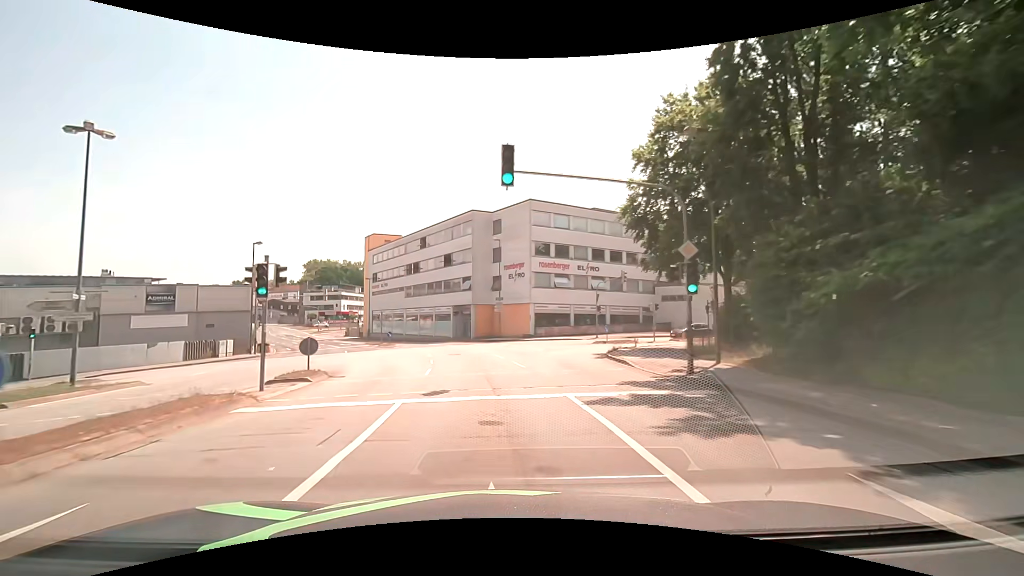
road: tertiary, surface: asphalt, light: Day
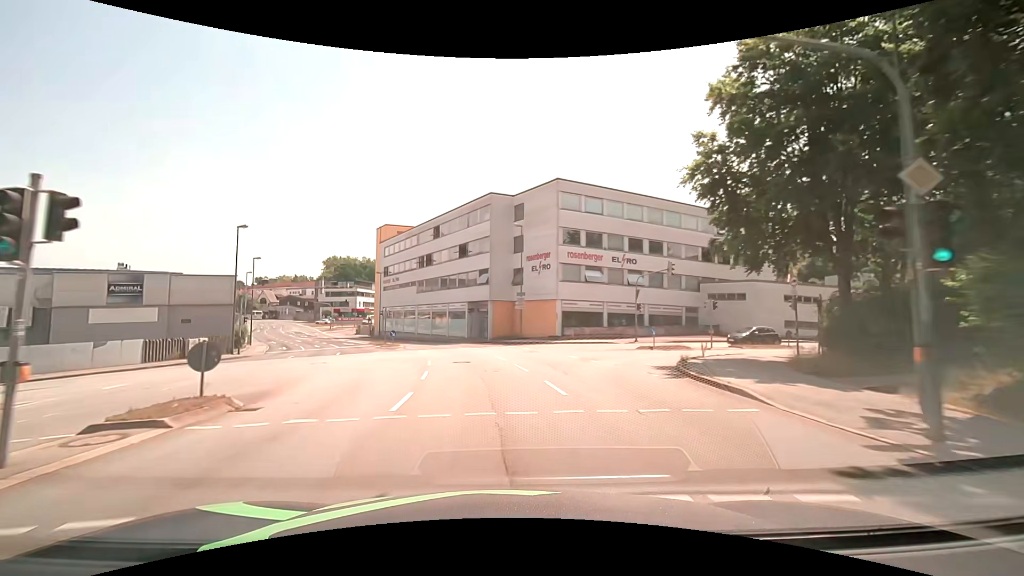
(-0.1, +7.1) m; -2°
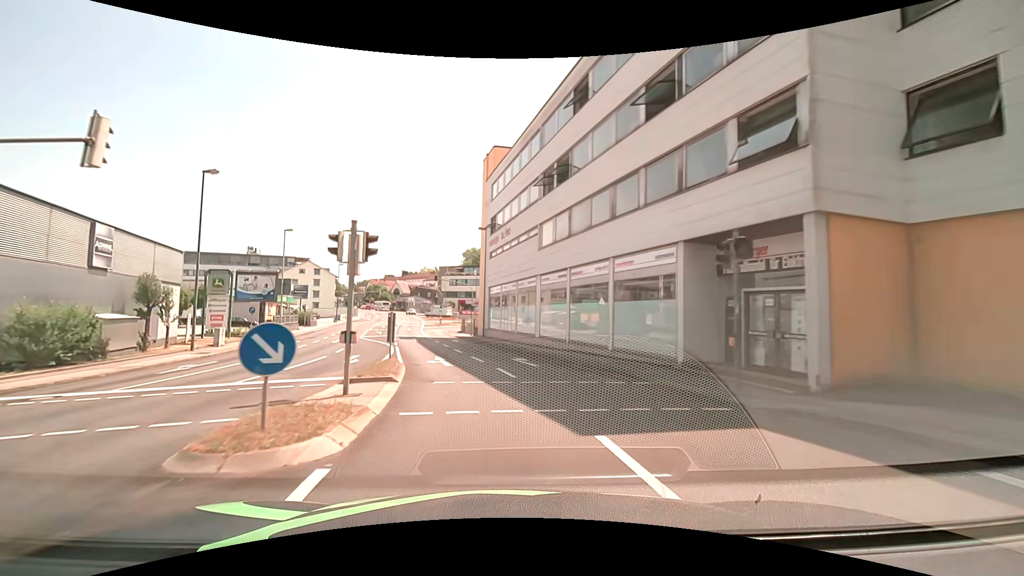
(-4.5, +36.1) m; -16°
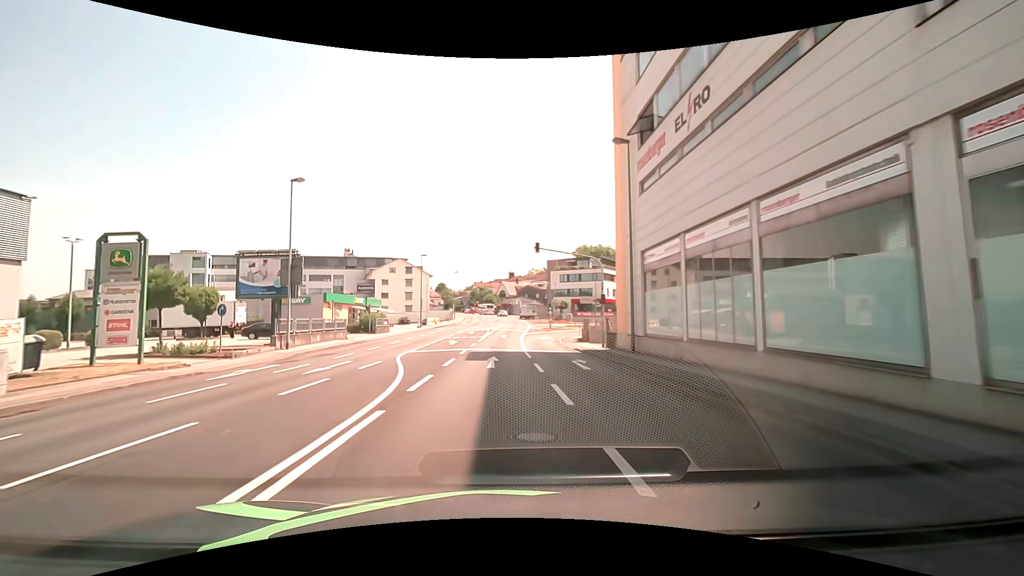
(-2.4, +22.4) m; -13°
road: tertiary_link
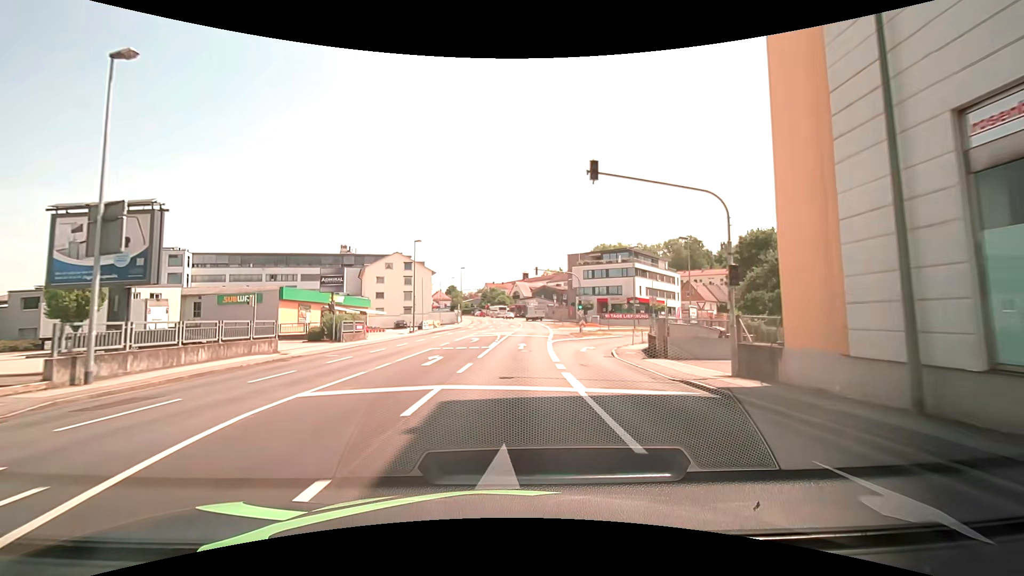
(-0.3, +15.1) m; -2°
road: tertiary
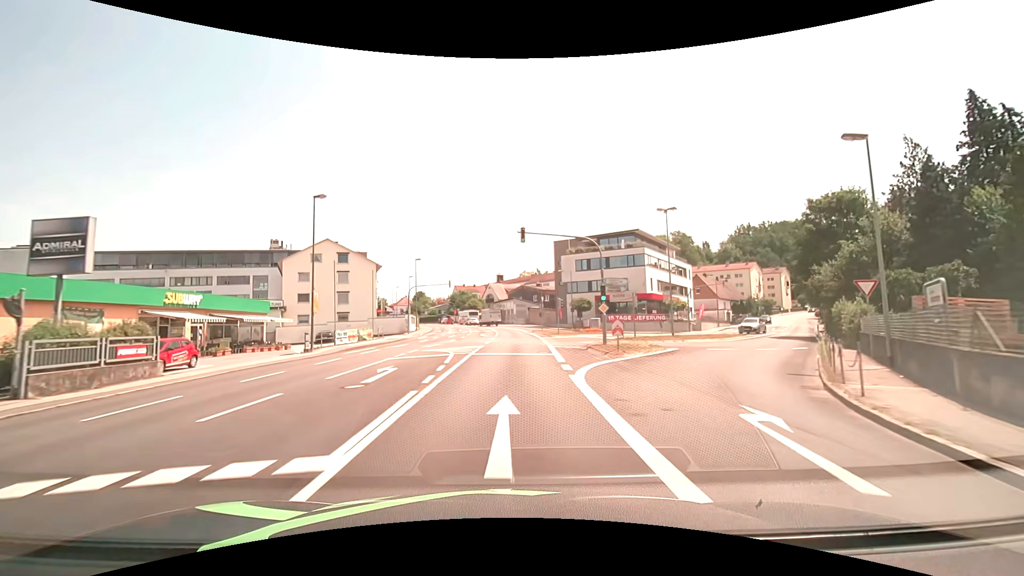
(+0.5, +22.2) m; +3°
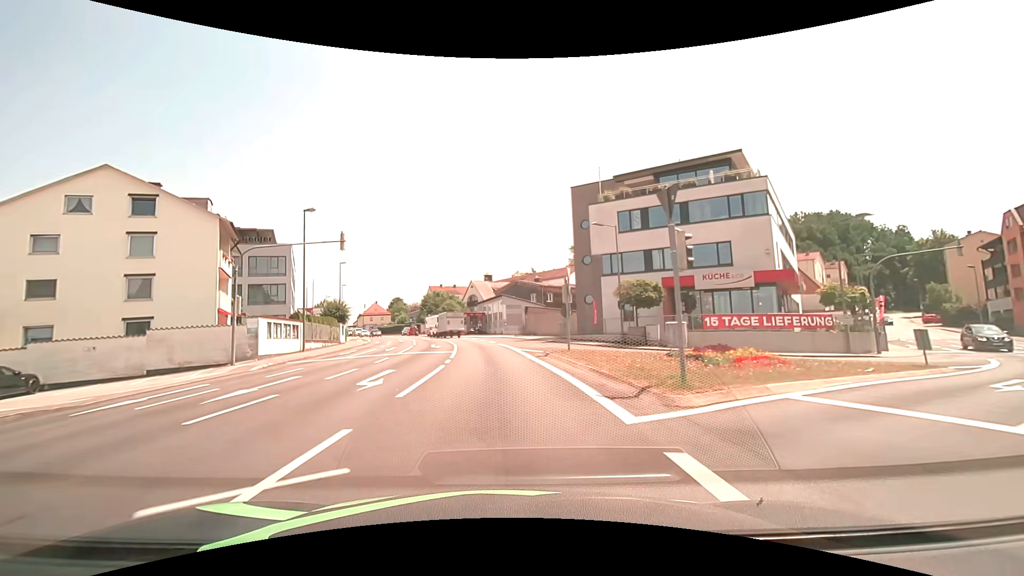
(+0.9, +35.0) m; +1°
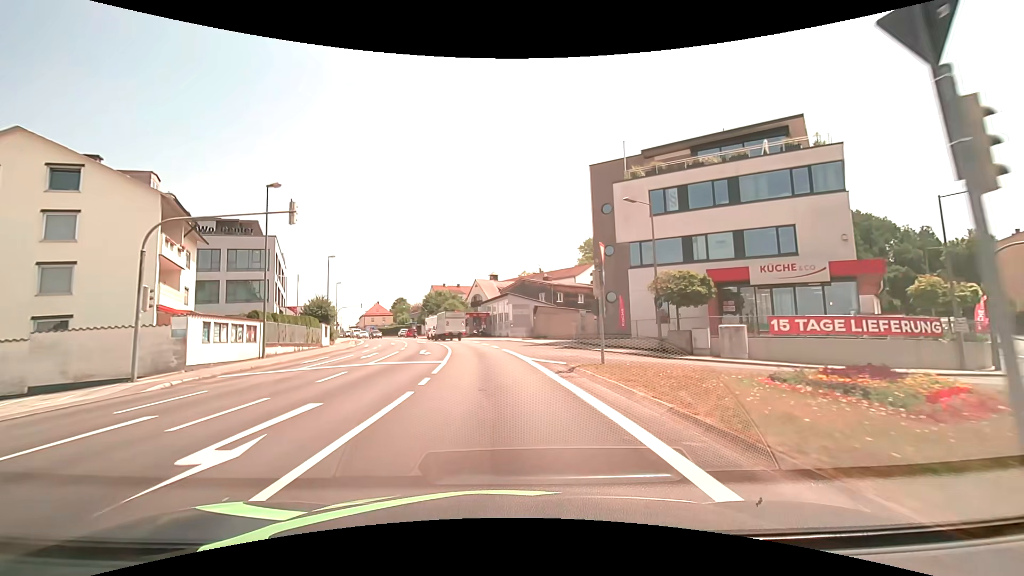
(0.0, +6.6) m; 0°
(0, +10) (-1, +20) (-1, +30) (-3, +40) (-5, +50) (-8, +59) (-11, +69) (-14, +78) (-17, +88) (-20, +97) m
